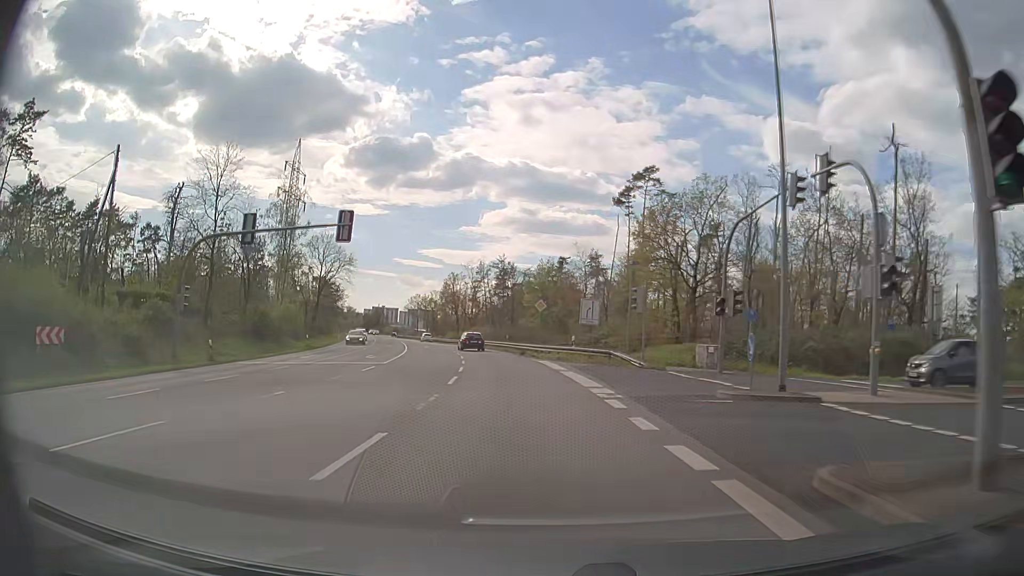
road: primary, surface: asphalt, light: Day
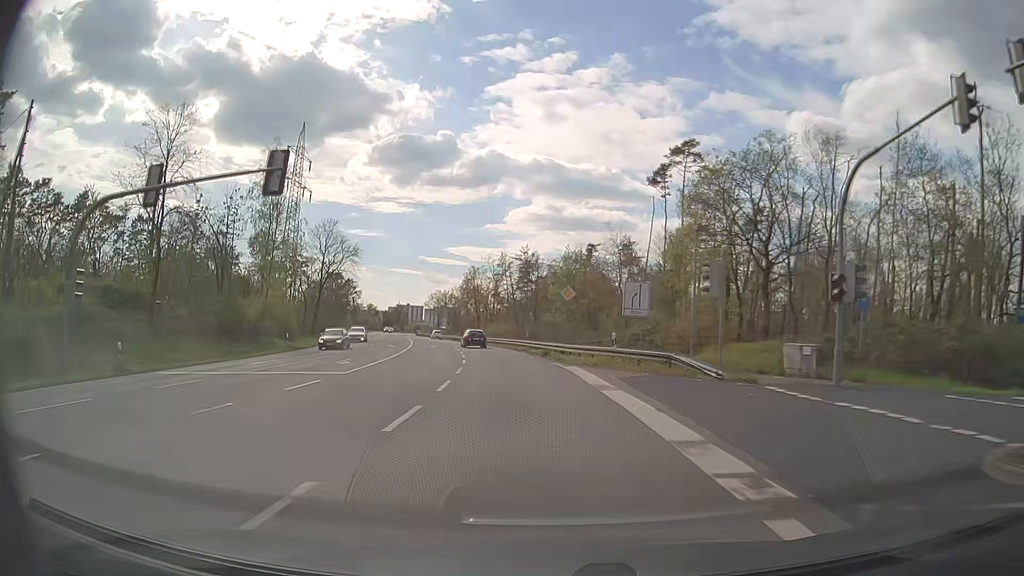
(-0.2, +9.6) m; -2°
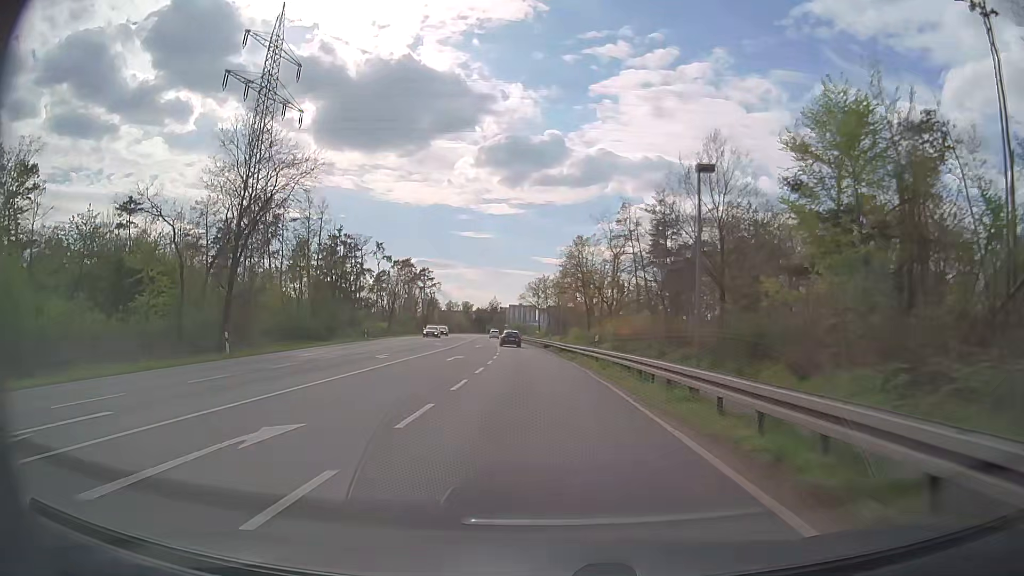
(-4.6, +47.9) m; -10°
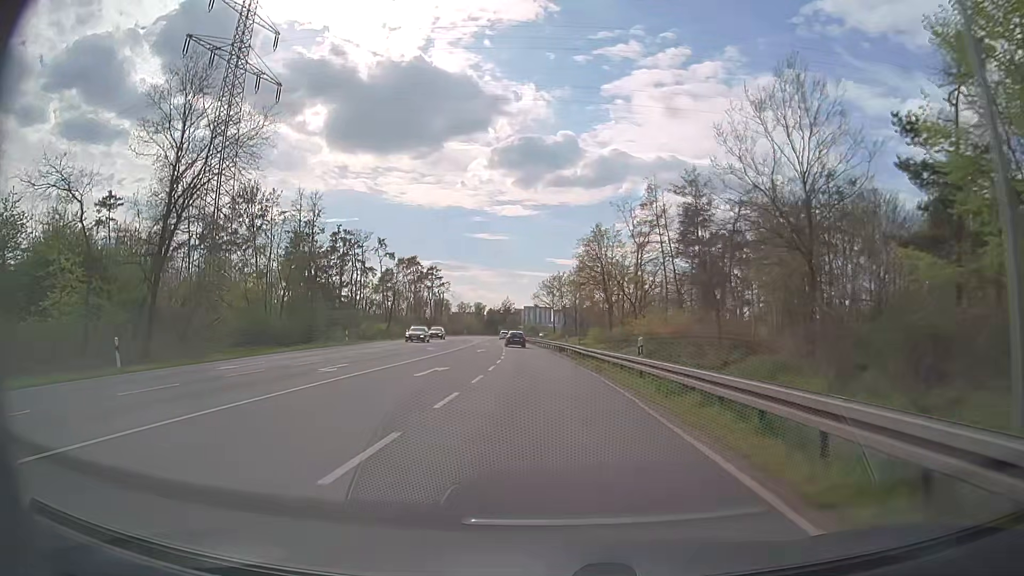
(-0.1, +9.8) m; -1°
(0, +10) (0, +20) (-1, +30) (-1, +40) (-2, +50) (-3, +60) (-4, +70) (-5, +80) (-6, +90) (-7, +100) m
